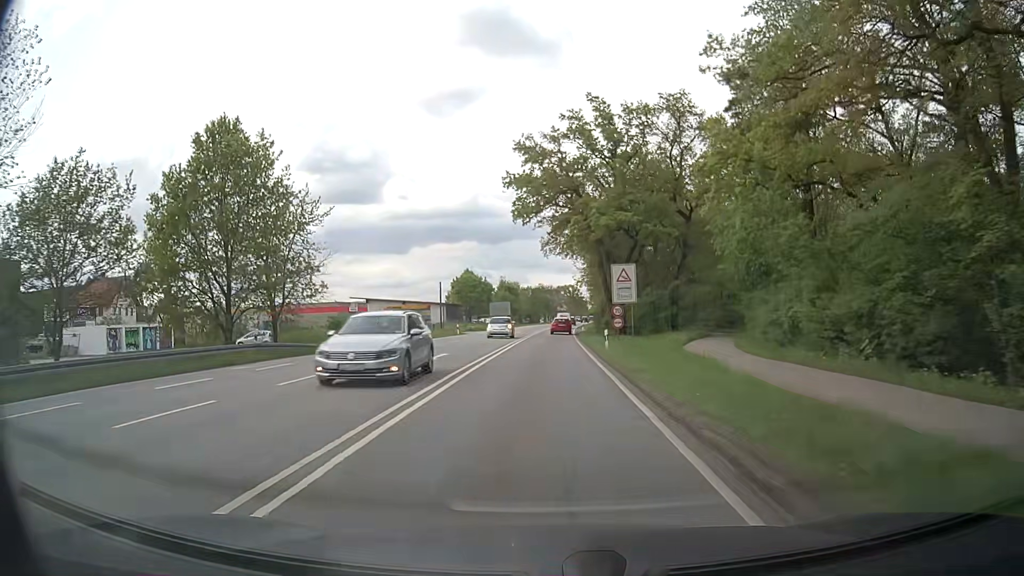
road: secondary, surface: asphalt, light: Day
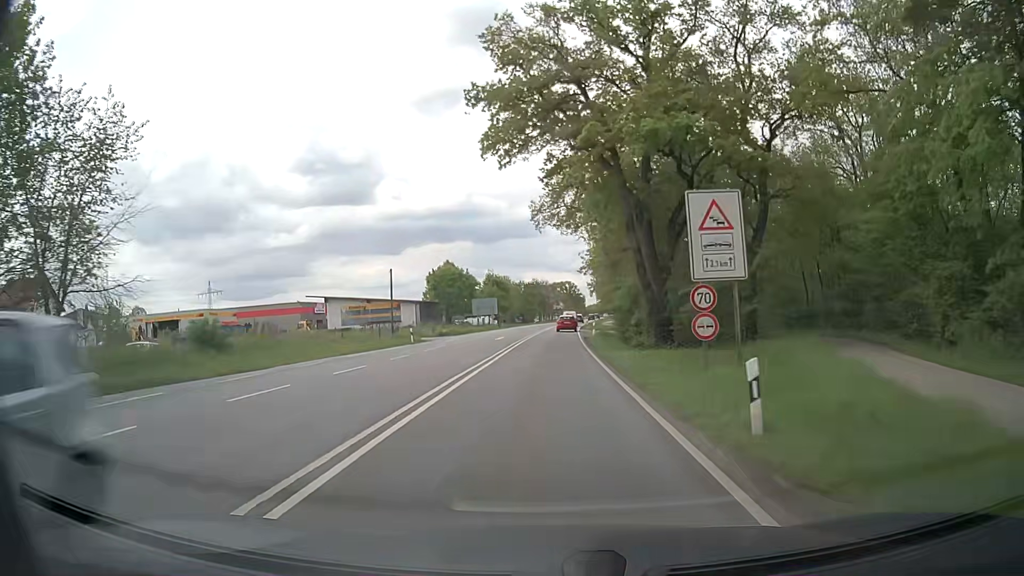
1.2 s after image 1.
(+0.1, +20.5) m; +1°
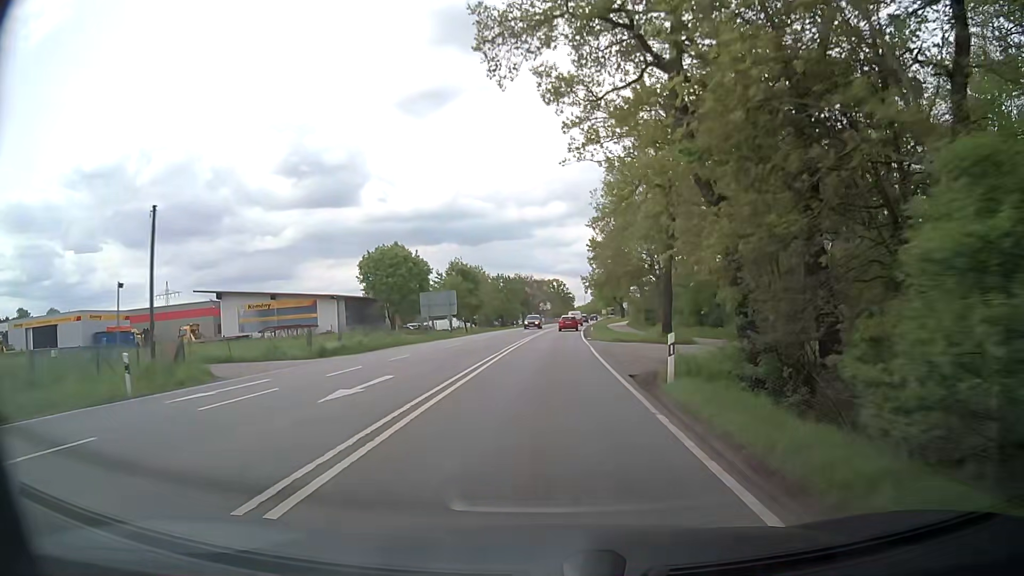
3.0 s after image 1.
(0.0, +30.9) m; +1°
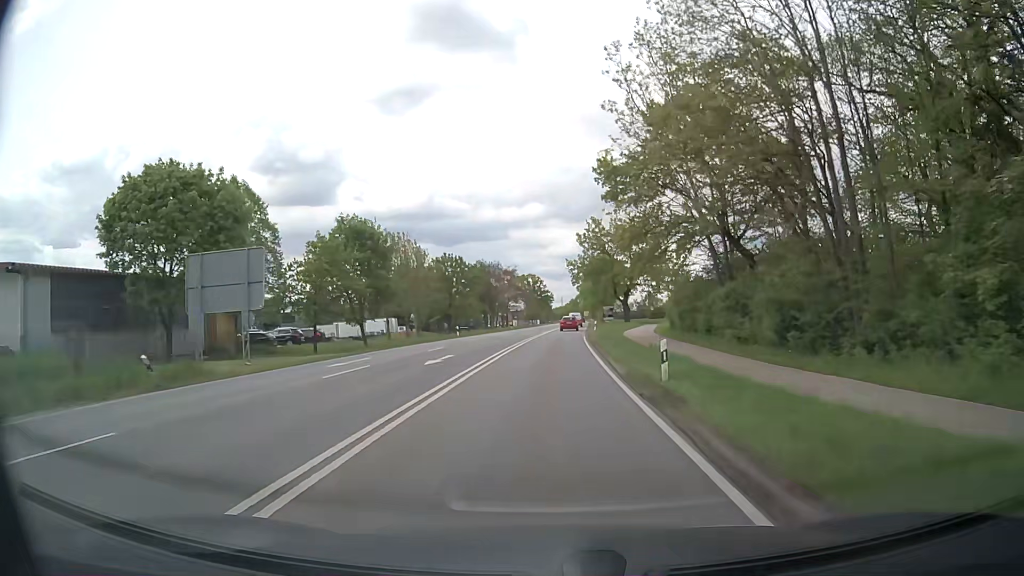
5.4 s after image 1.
(+0.9, +41.4) m; +3°
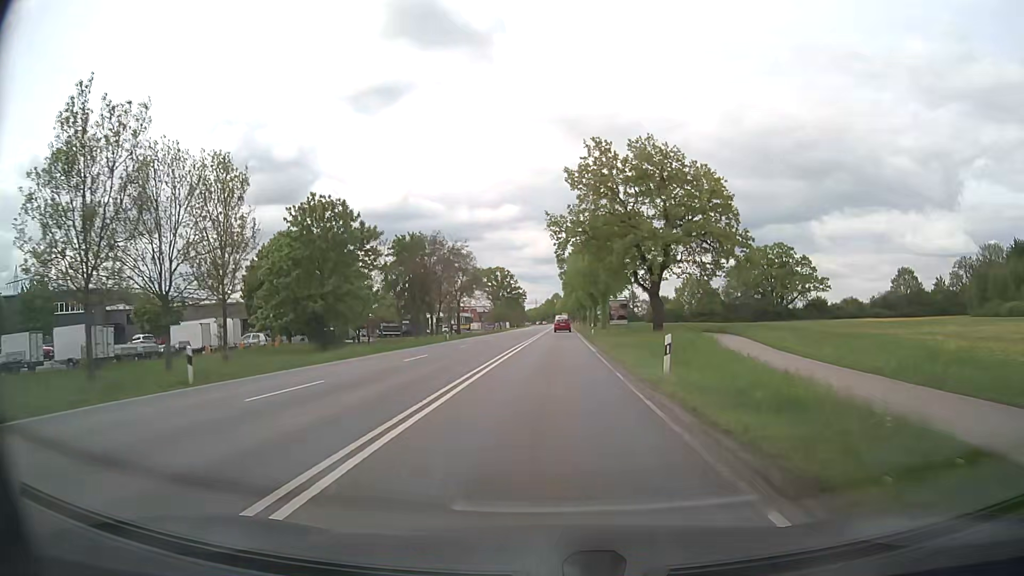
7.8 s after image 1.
(+0.5, +41.8) m; +2°
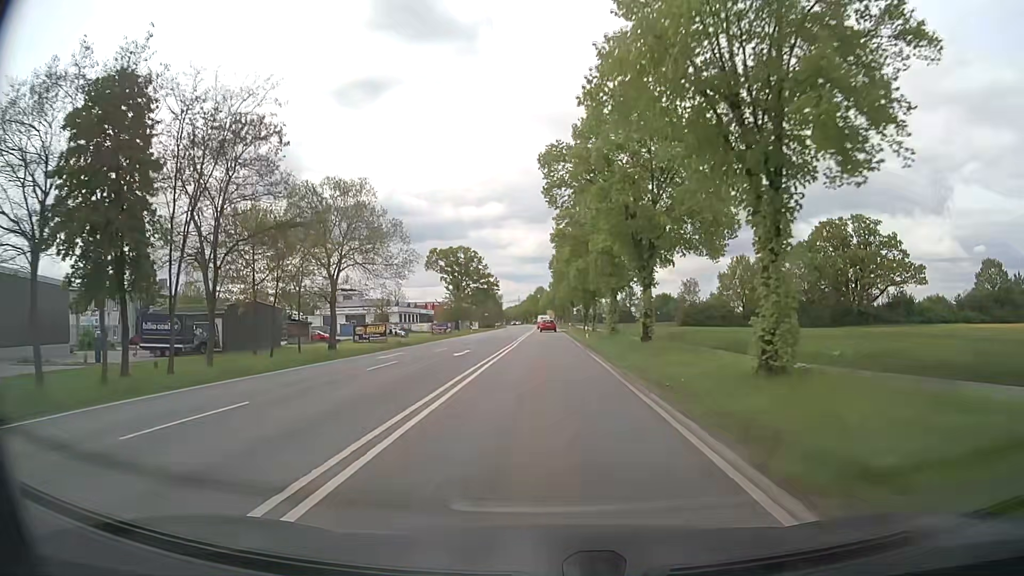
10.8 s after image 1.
(+0.7, +52.7) m; +1°
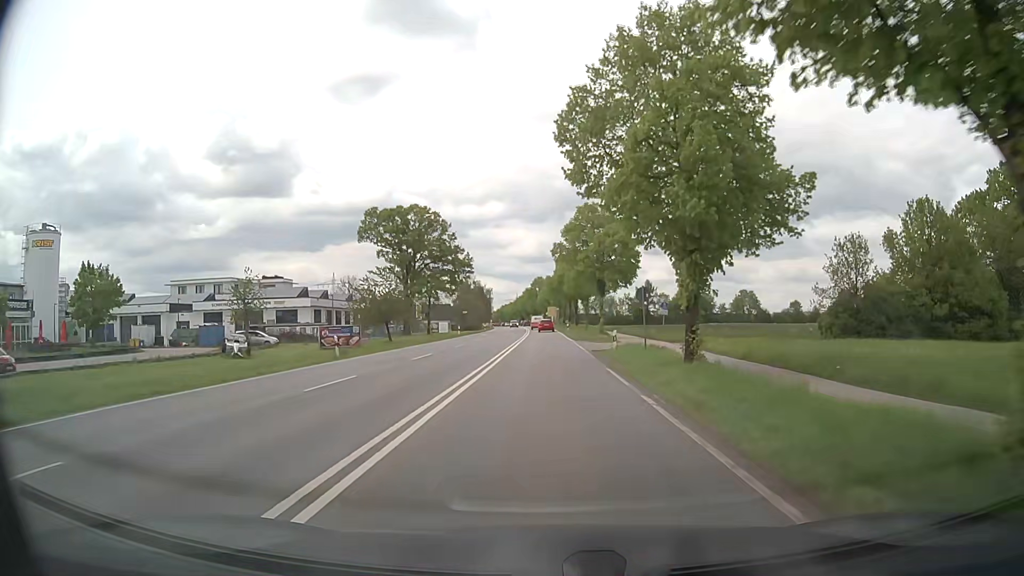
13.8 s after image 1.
(-0.1, +53.2) m; 0°
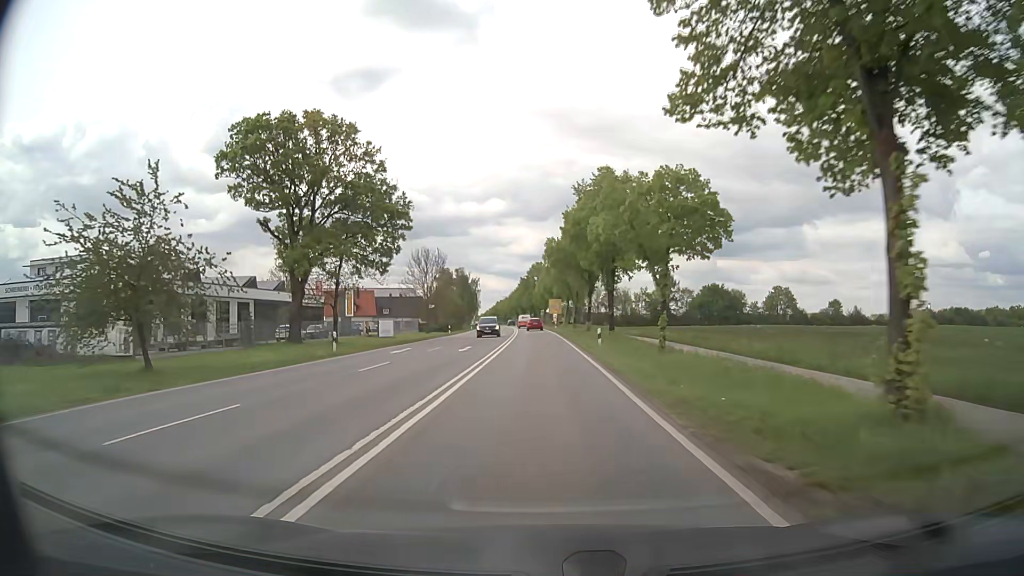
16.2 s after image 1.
(0.0, +42.8) m; 0°
